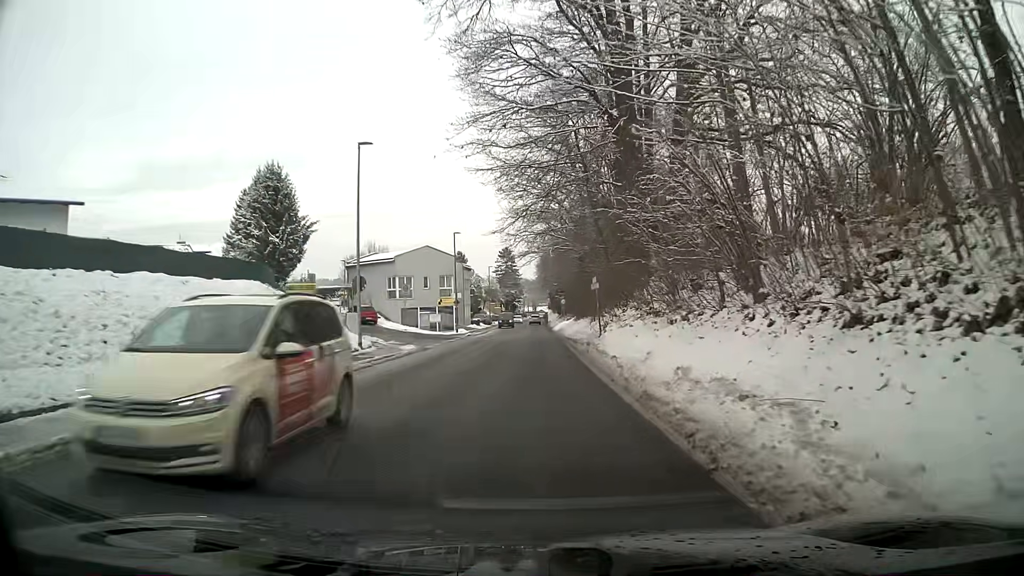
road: tertiary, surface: asphalt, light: Day
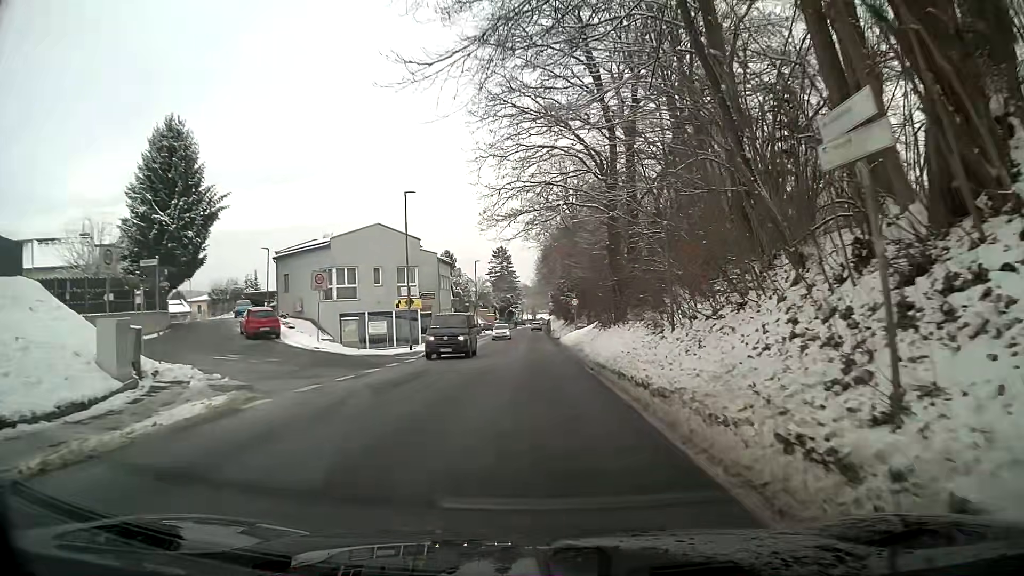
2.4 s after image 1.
(+0.3, +20.5) m; +1°
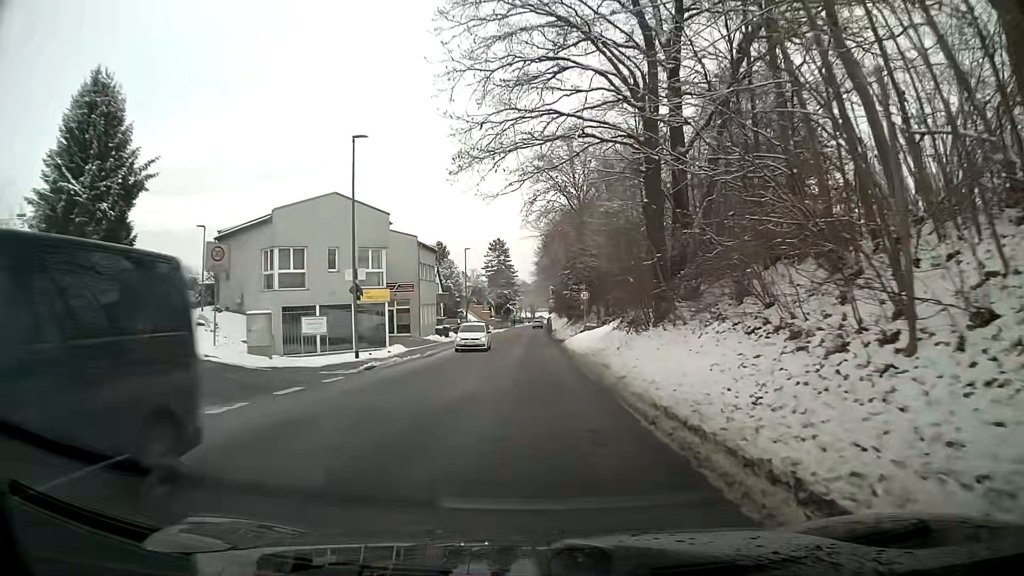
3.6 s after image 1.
(-0.2, +10.3) m; -2°
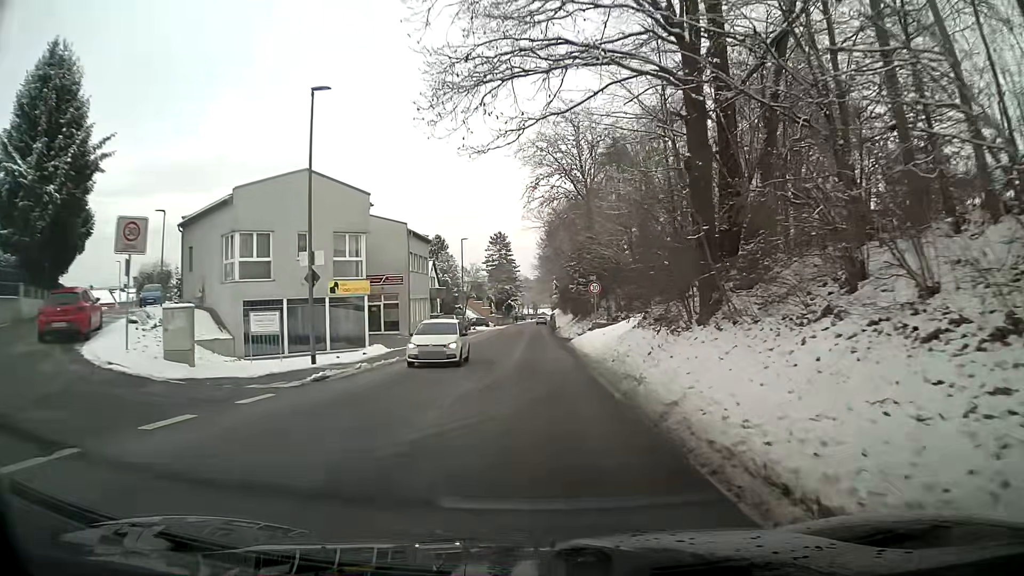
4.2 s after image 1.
(0.0, +5.2) m; 0°
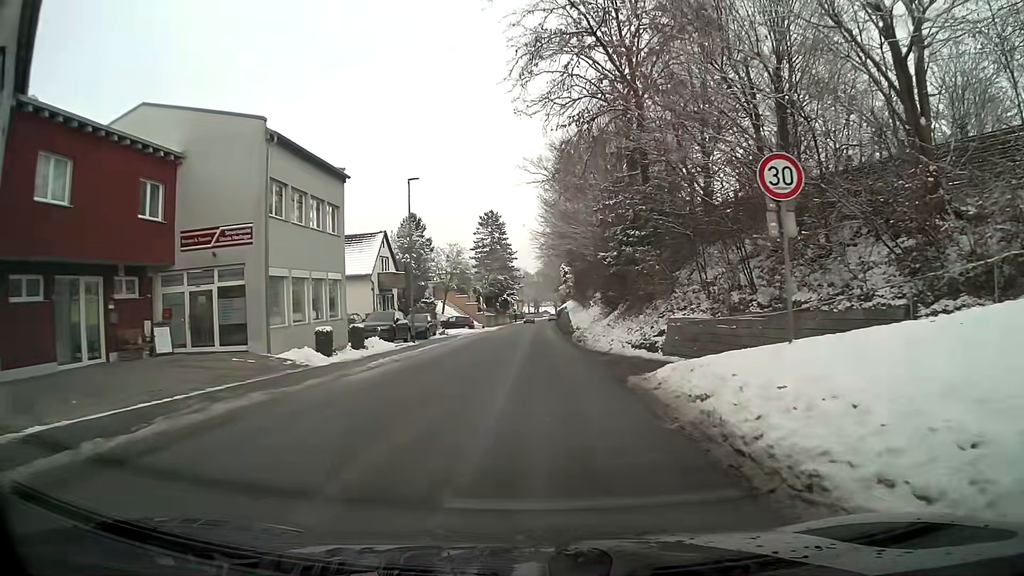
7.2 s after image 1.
(+0.5, +25.3) m; +1°
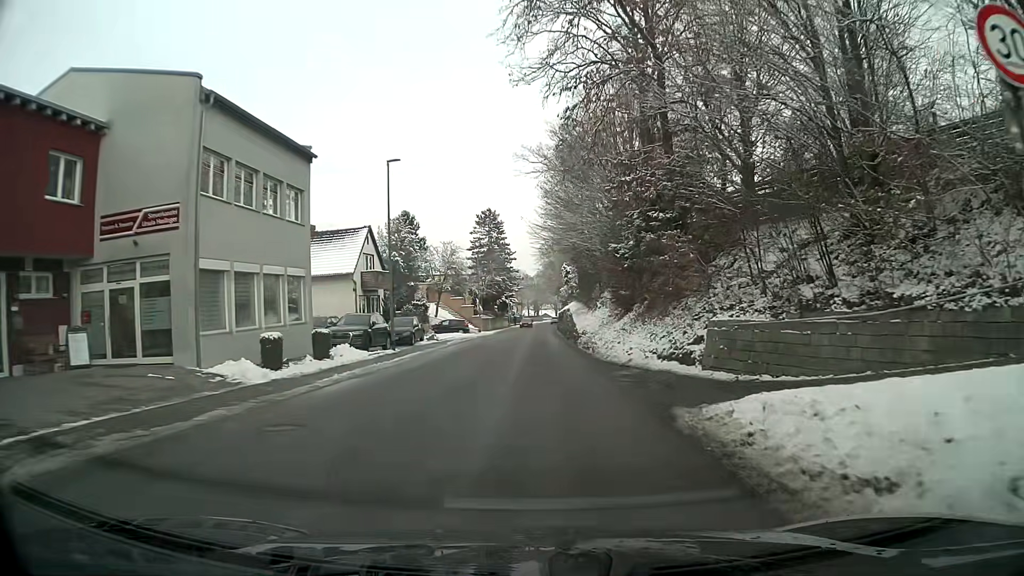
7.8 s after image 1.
(0.0, +4.8) m; 0°
